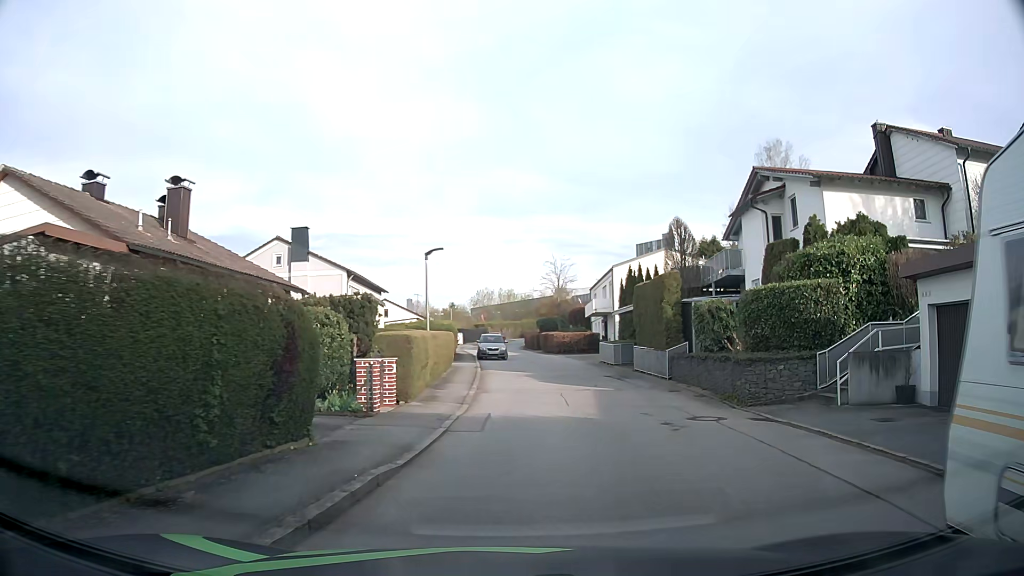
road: residential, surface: asphalt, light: Day
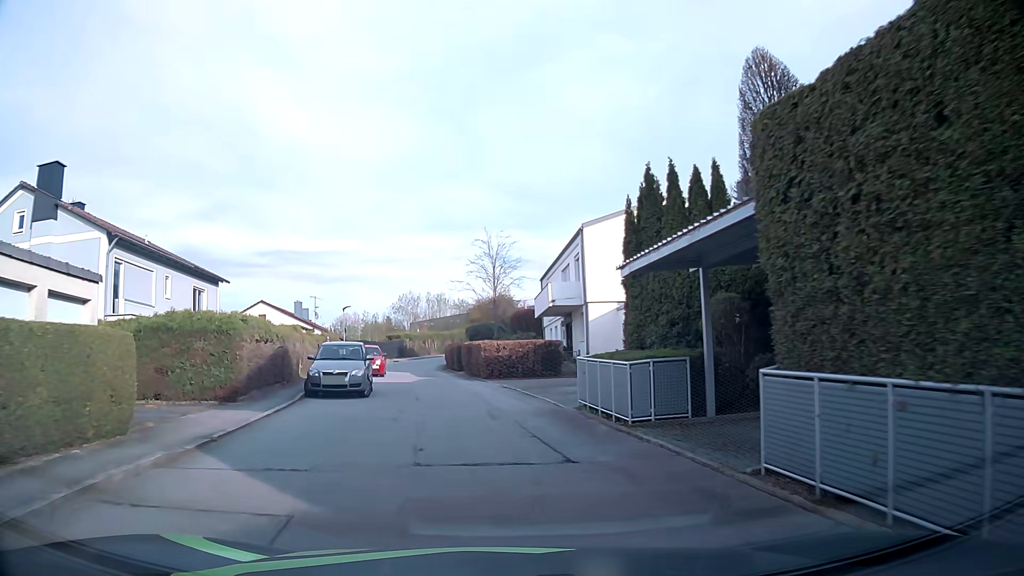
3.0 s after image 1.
(+2.4, +21.6) m; +5°
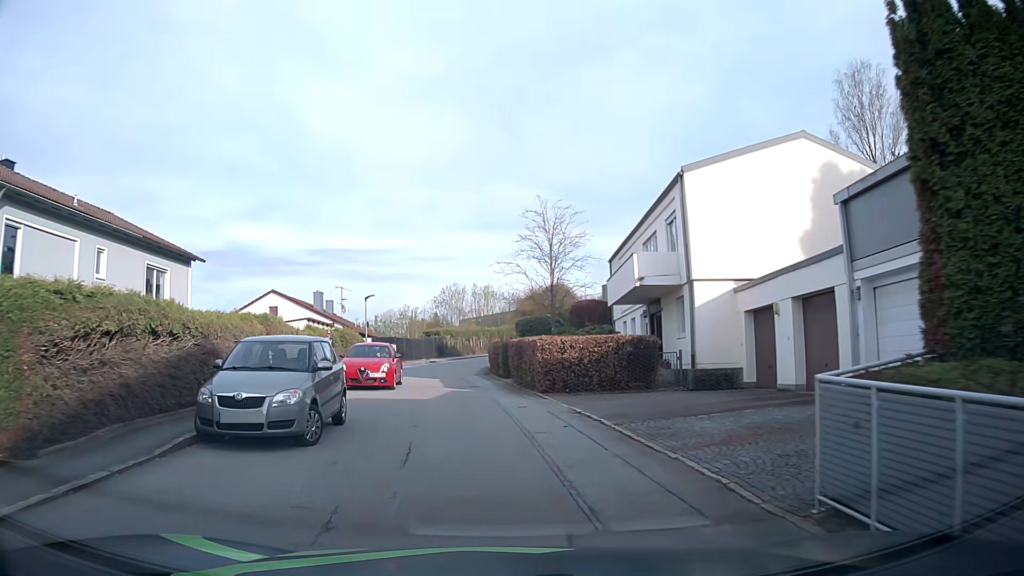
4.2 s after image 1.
(-0.3, +9.3) m; -4°
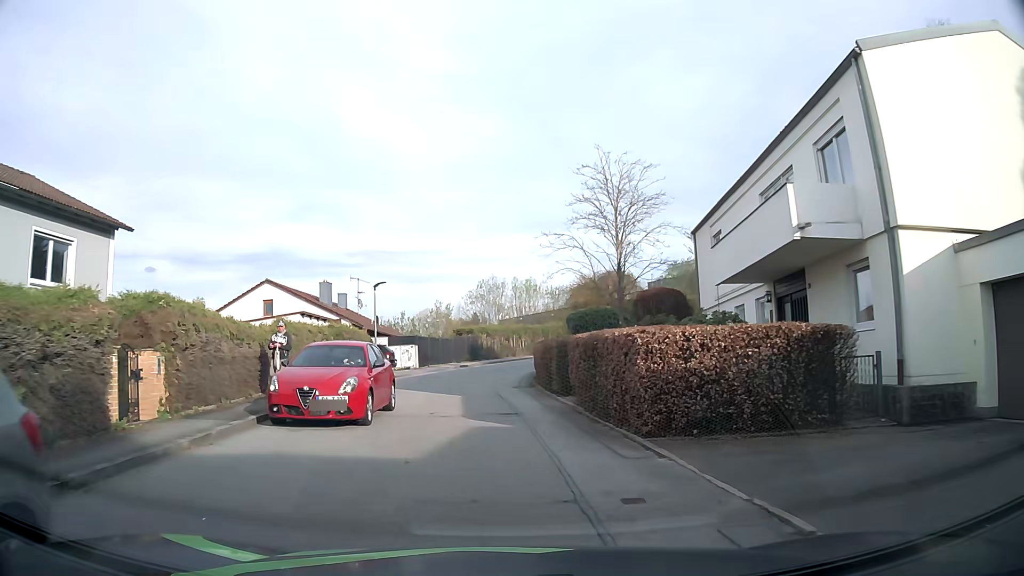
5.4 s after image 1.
(-0.2, +9.2) m; -4°
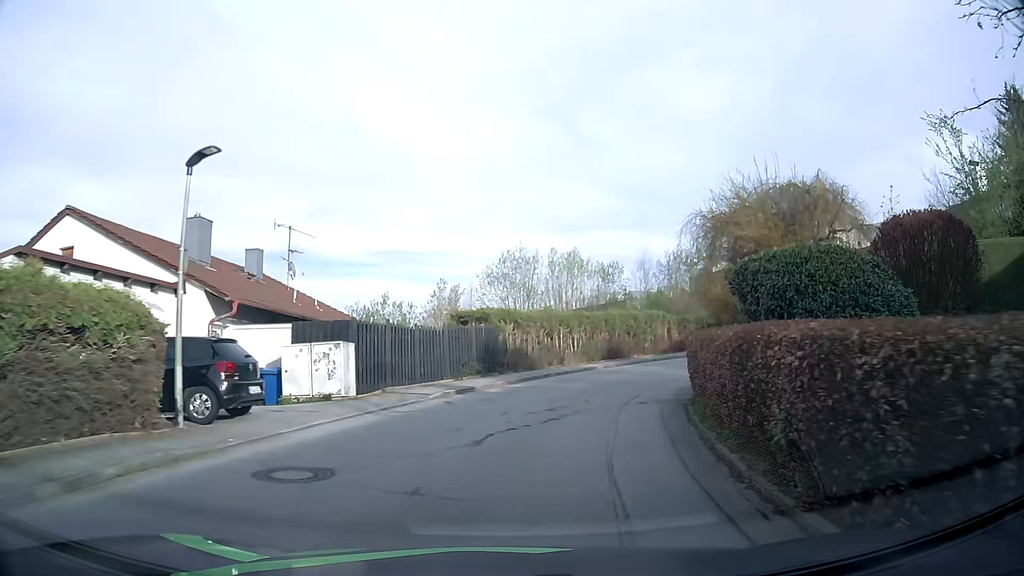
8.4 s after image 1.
(-0.7, +22.4) m; -2°
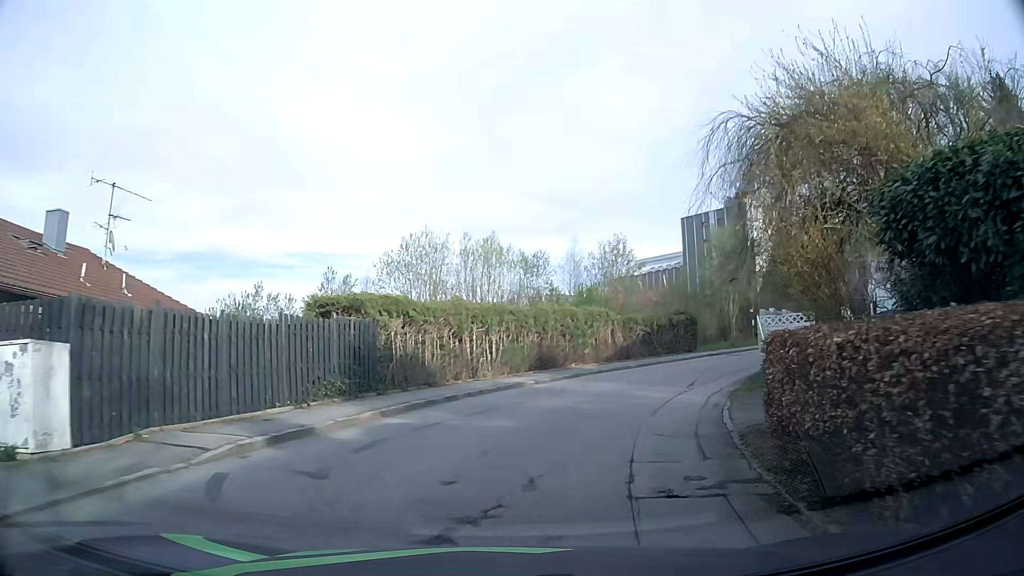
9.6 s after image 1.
(+0.5, +8.7) m; +7°
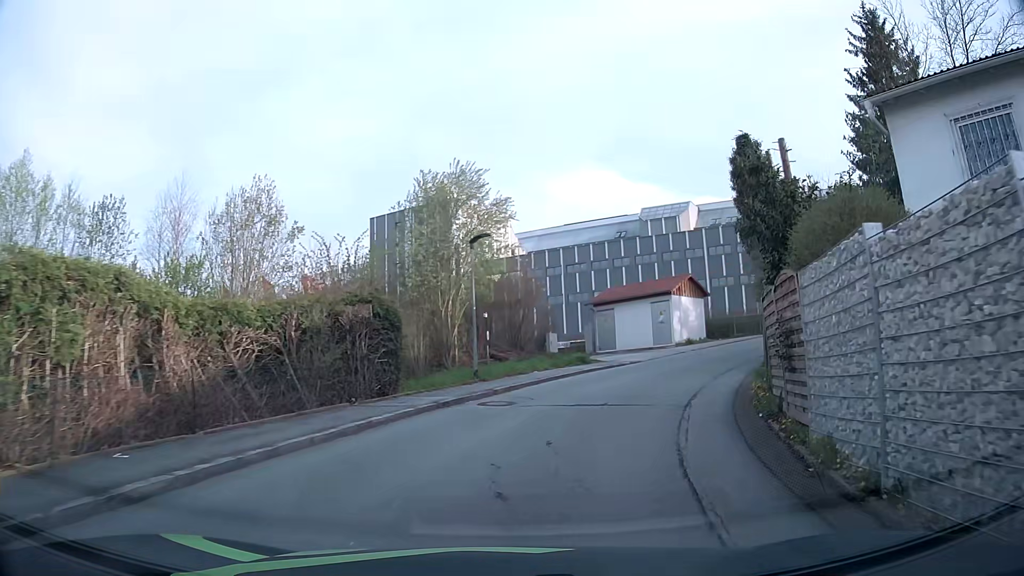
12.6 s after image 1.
(+5.0, +21.2) m; +27°
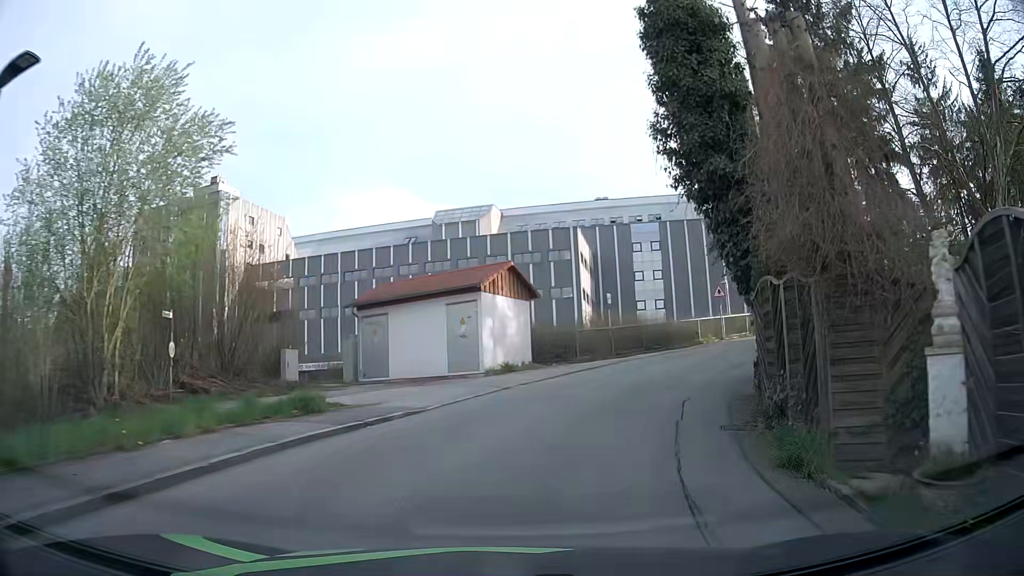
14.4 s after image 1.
(+2.0, +13.5) m; +17°
(+1, +10) (+5, +19) (+11, +27) (+18, +34) (+27, +39) (+36, +44) (+45, +48) (+54, +52) (+63, +56) (+72, +60) m
